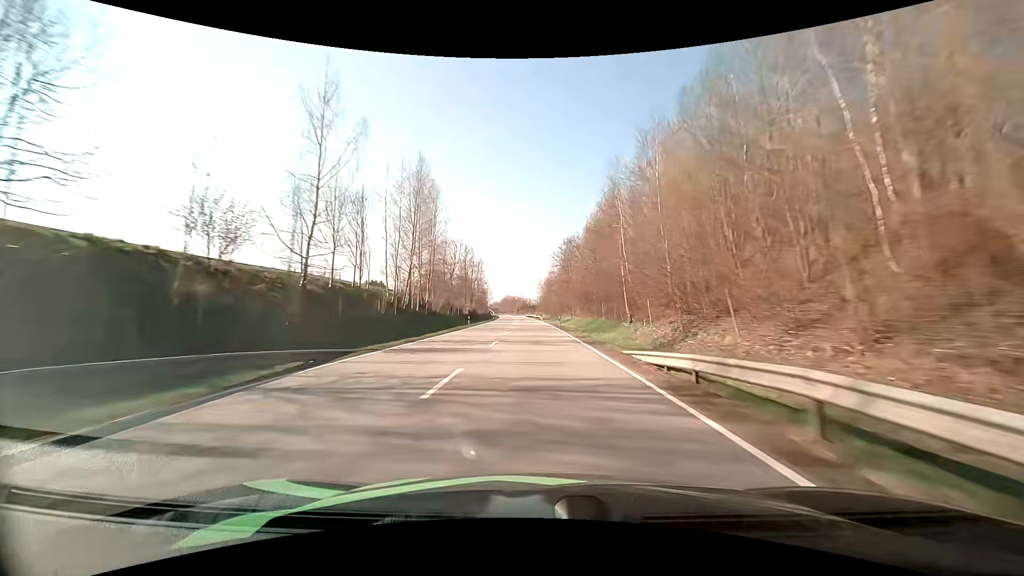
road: primary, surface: asphalt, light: Day
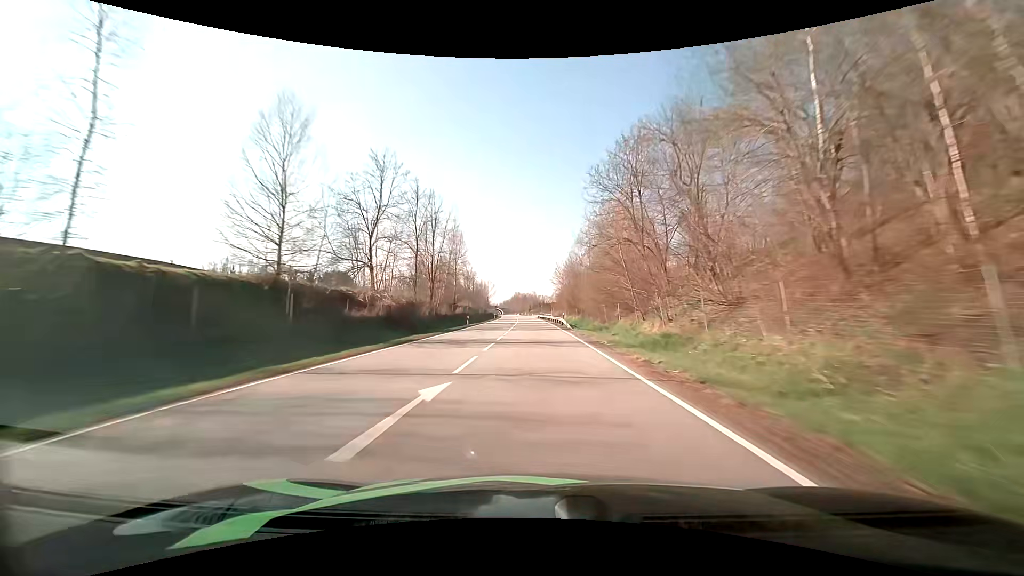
(-0.8, +51.4) m; -2°
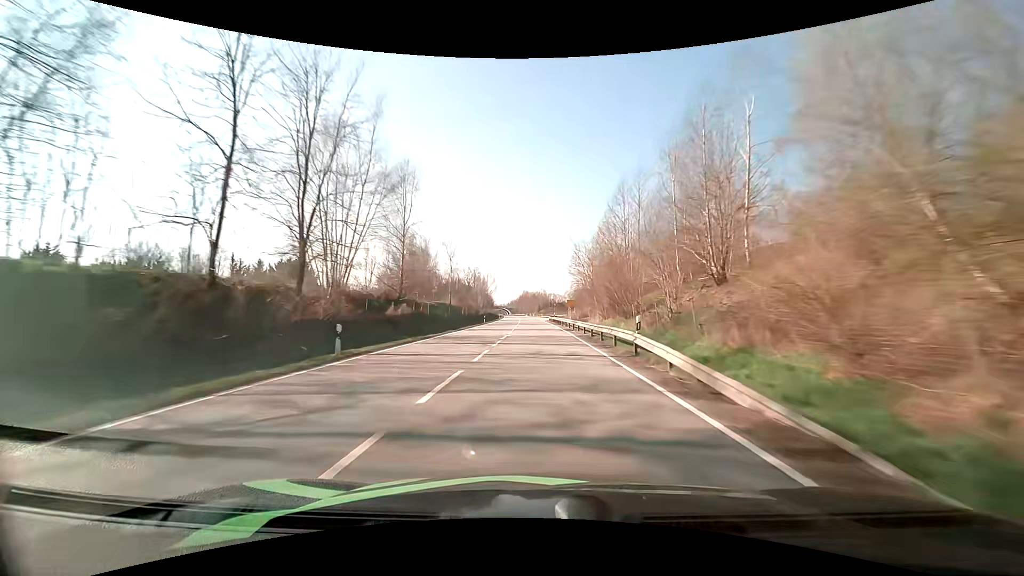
(-0.3, +34.1) m; -1°
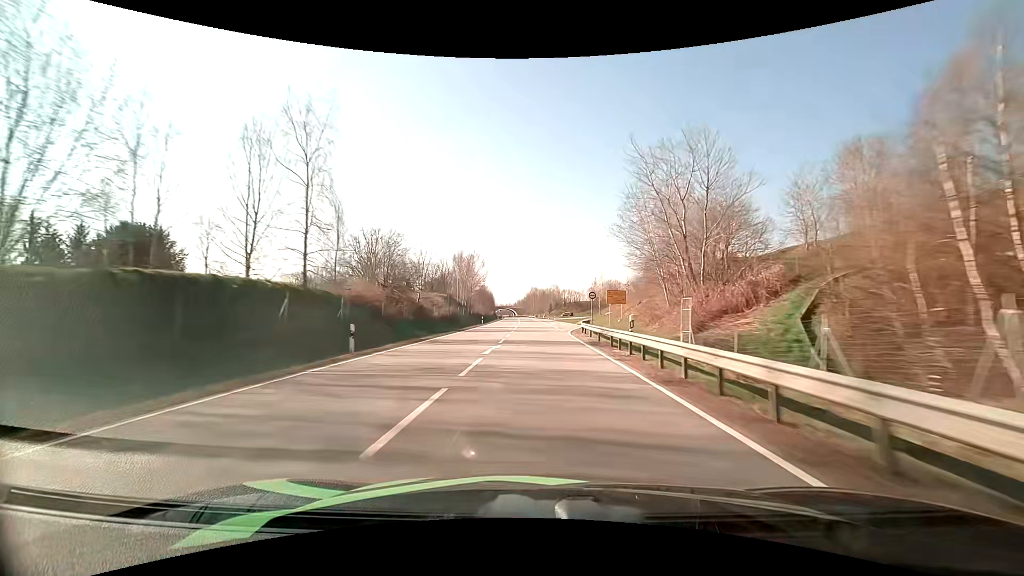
(-0.5, +51.1) m; -1°
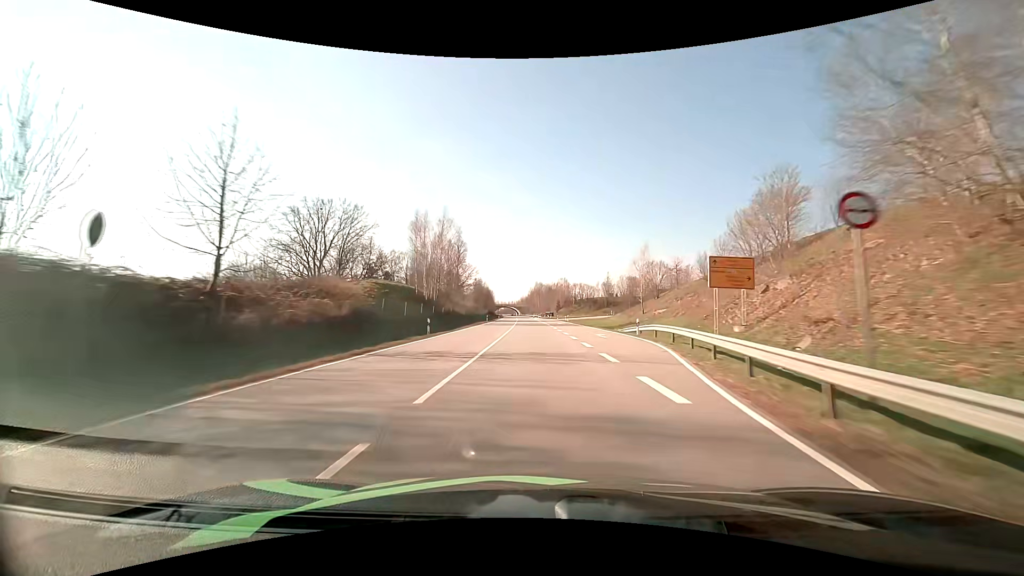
(-0.1, +33.9) m; 0°
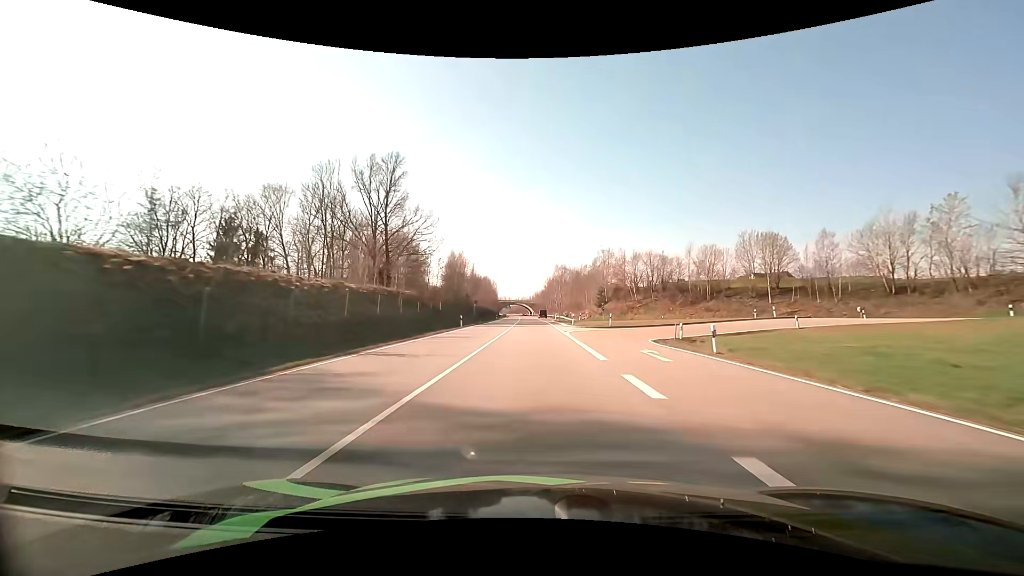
(-1.7, +83.6) m; -2°
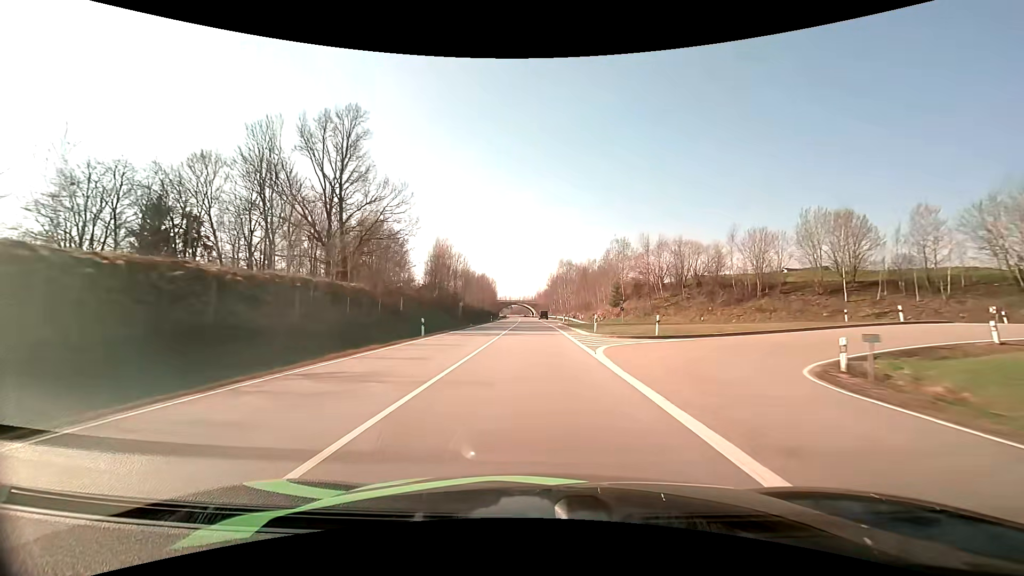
(-0.1, +16.4) m; 0°
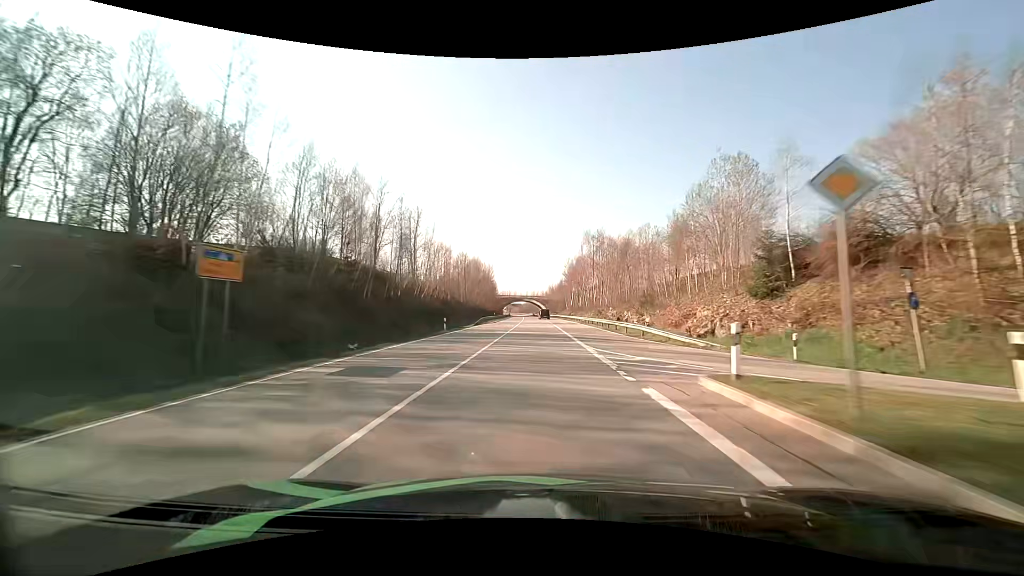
(-0.5, +49.0) m; -1°
(0, +10) (0, +20) (0, +30) (0, +40) (0, +50) (0, +60) (-1, +70) (-1, +80) (-1, +90) (-1, +100) m
